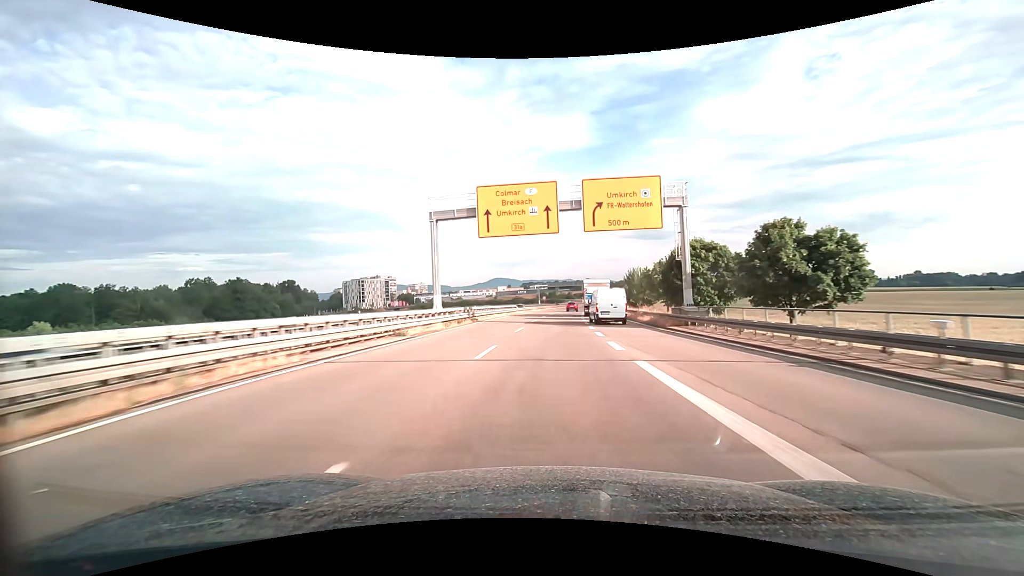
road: trunk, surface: asphalt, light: Day
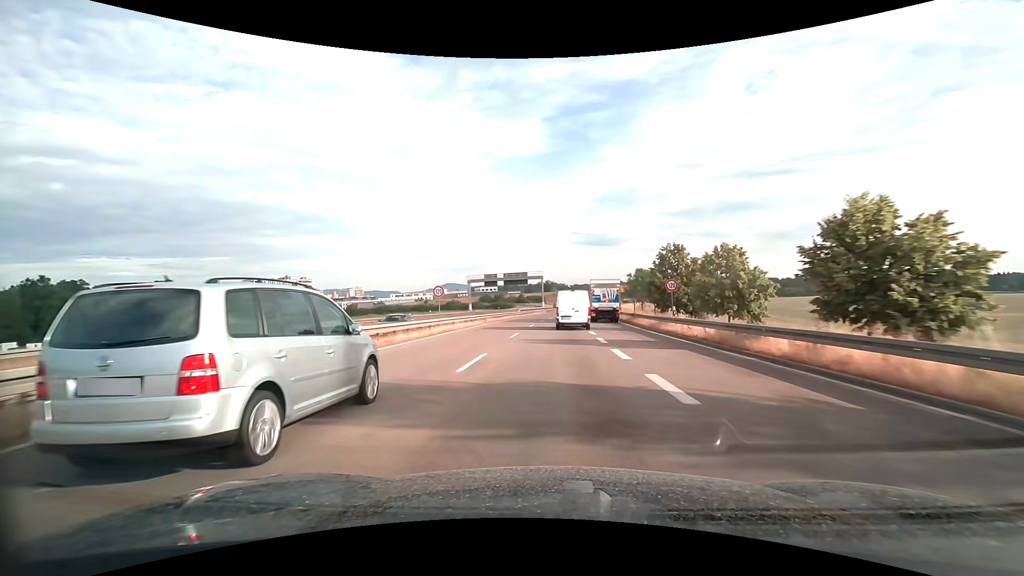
(+3.7, +73.8) m; +5°
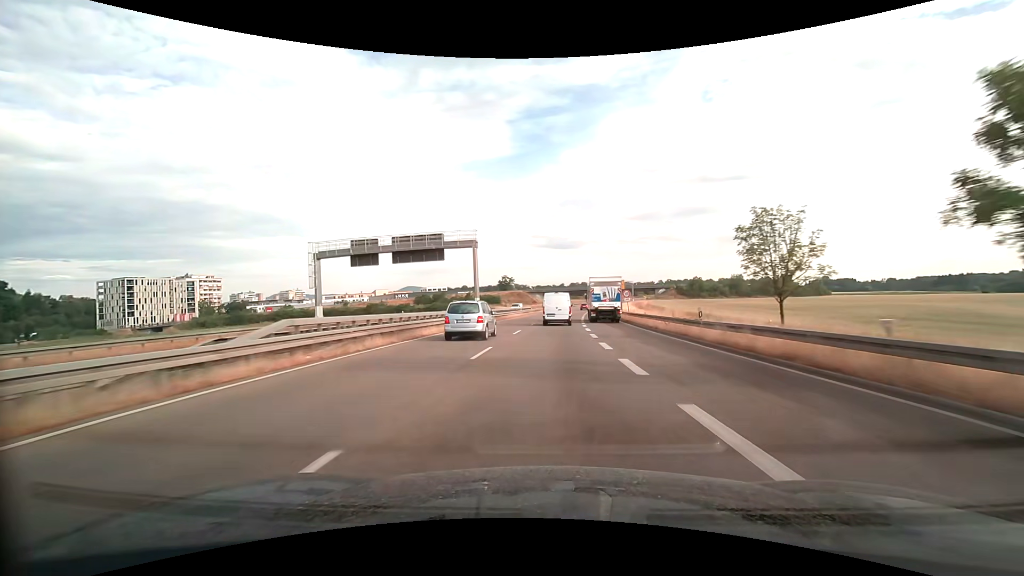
(+2.5, +57.5) m; +4°
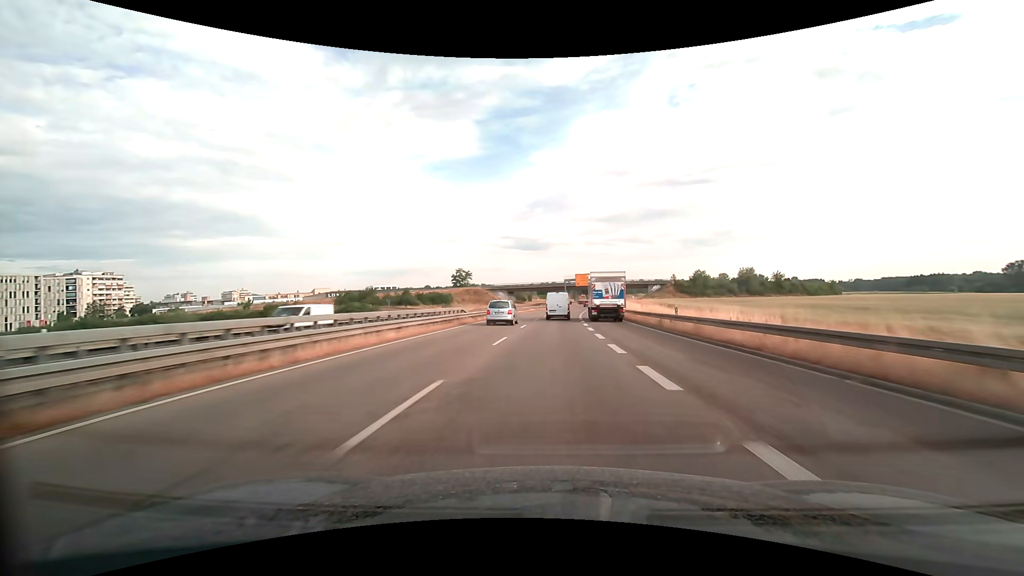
(+1.3, +44.4) m; +3°
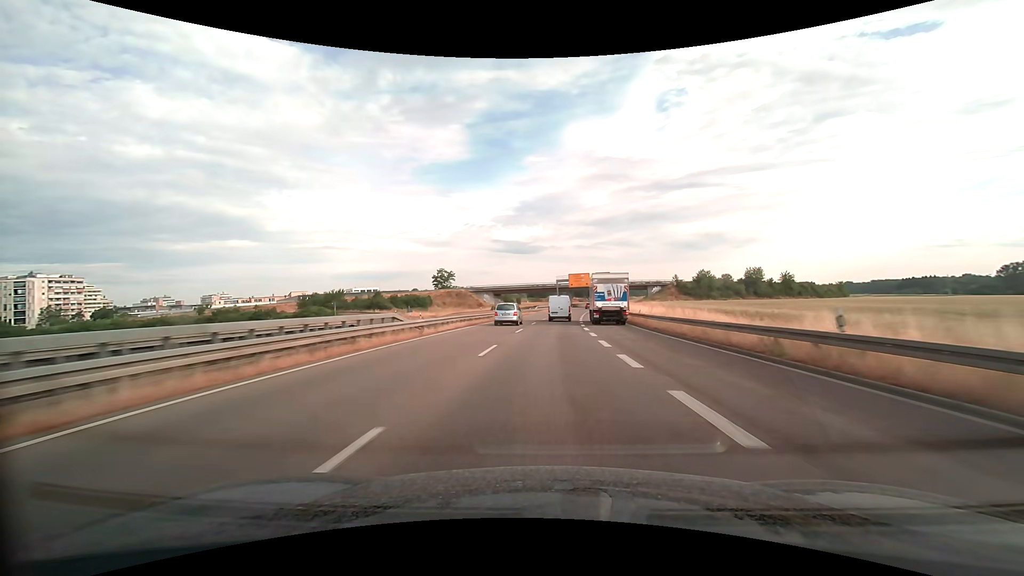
(+0.2, +15.0) m; +1°
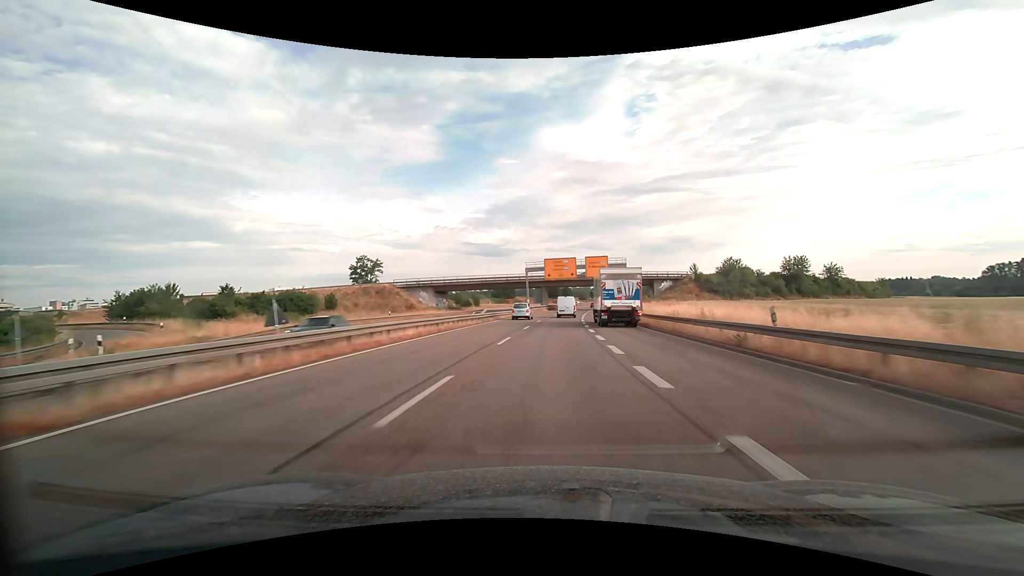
(+1.3, +45.0) m; +3°
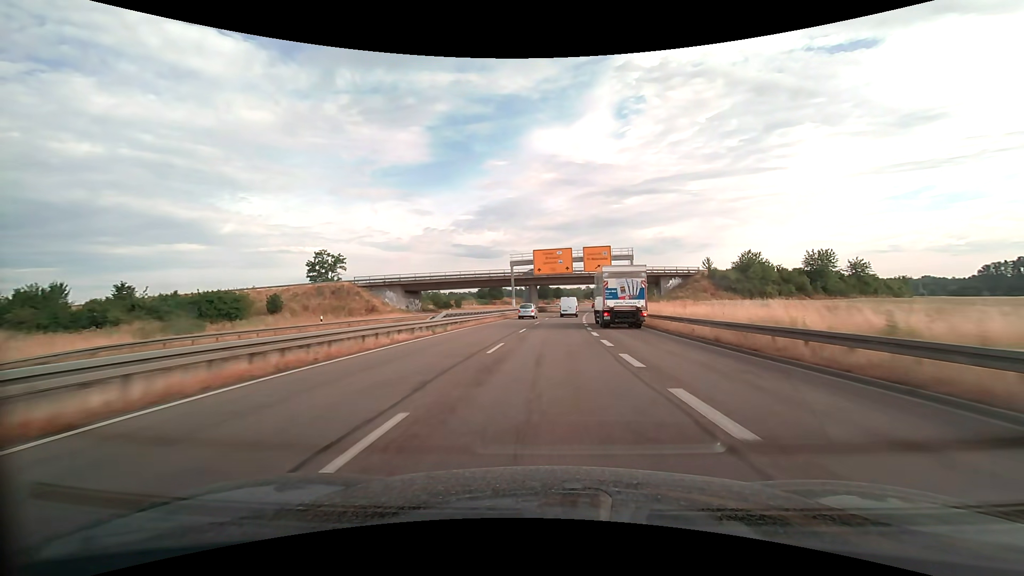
(+0.1, +15.0) m; +1°
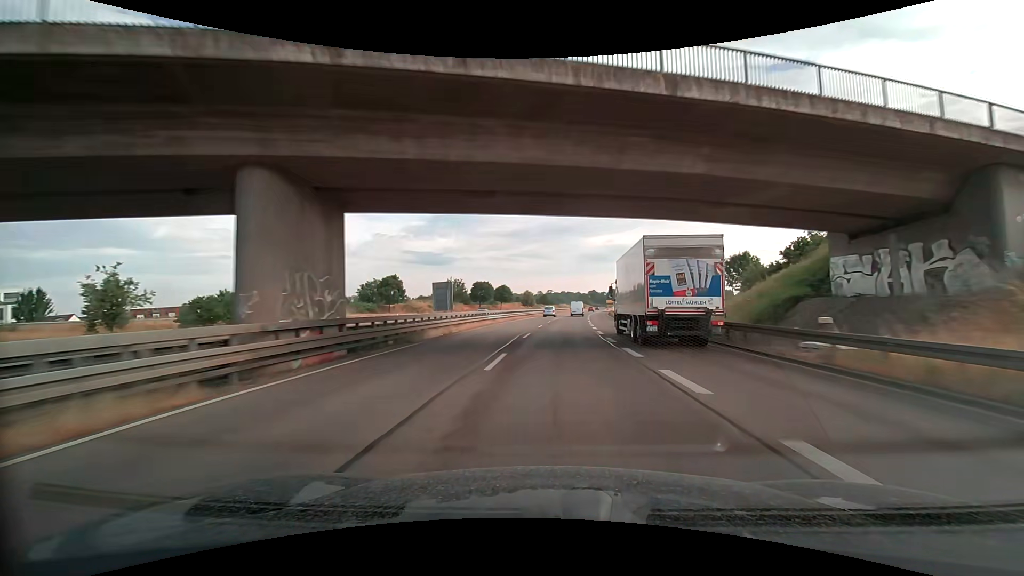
(+3.6, +75.3) m; +6°
(0, +10) (0, +20) (+1, +30) (+1, +40) (+2, +50) (+2, +60) (+3, +70) (+4, +80) (+5, +90) (+6, +100) m
